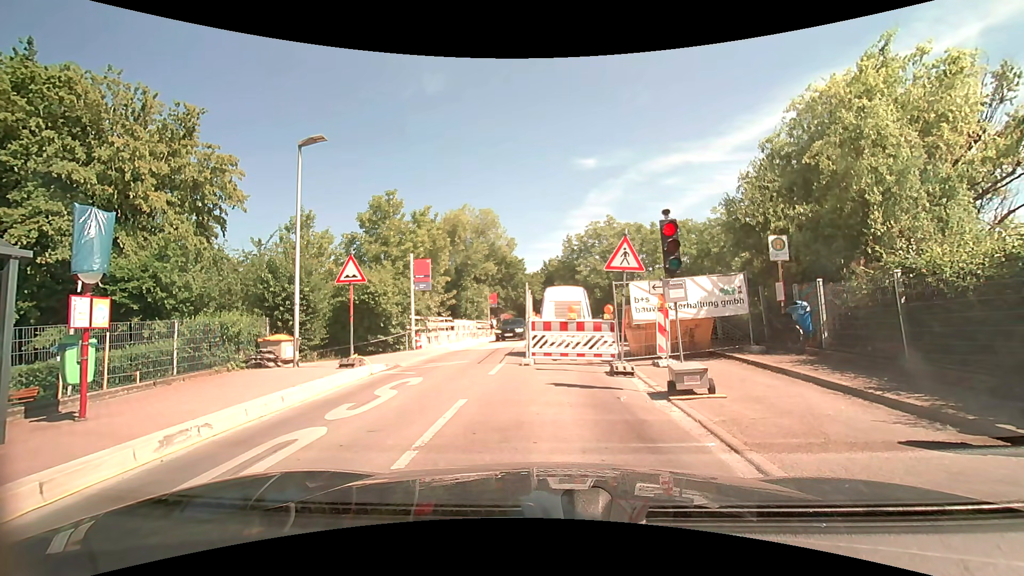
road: unclassified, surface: asphalt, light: Day
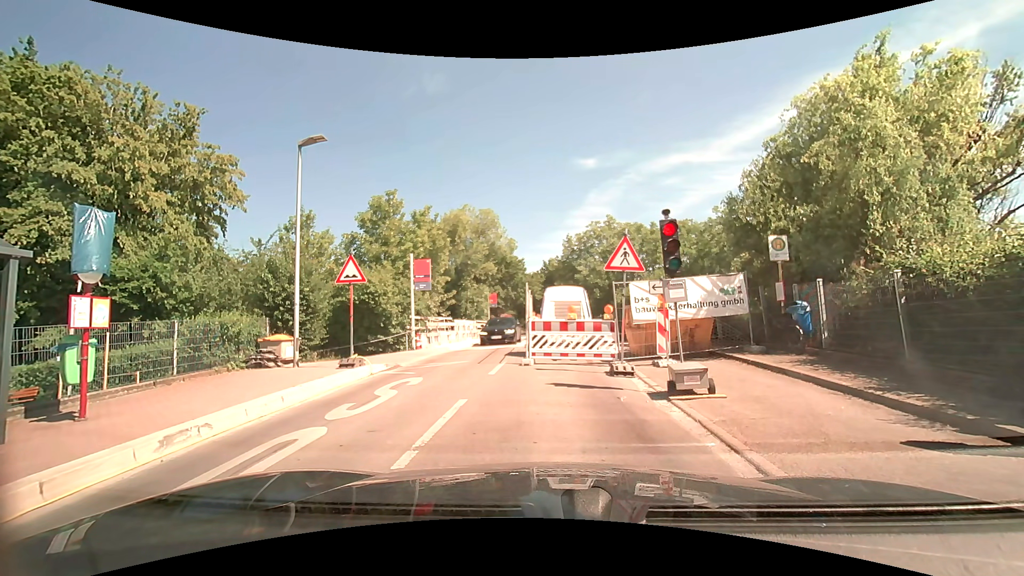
(0.0, 0.0) m; 0°
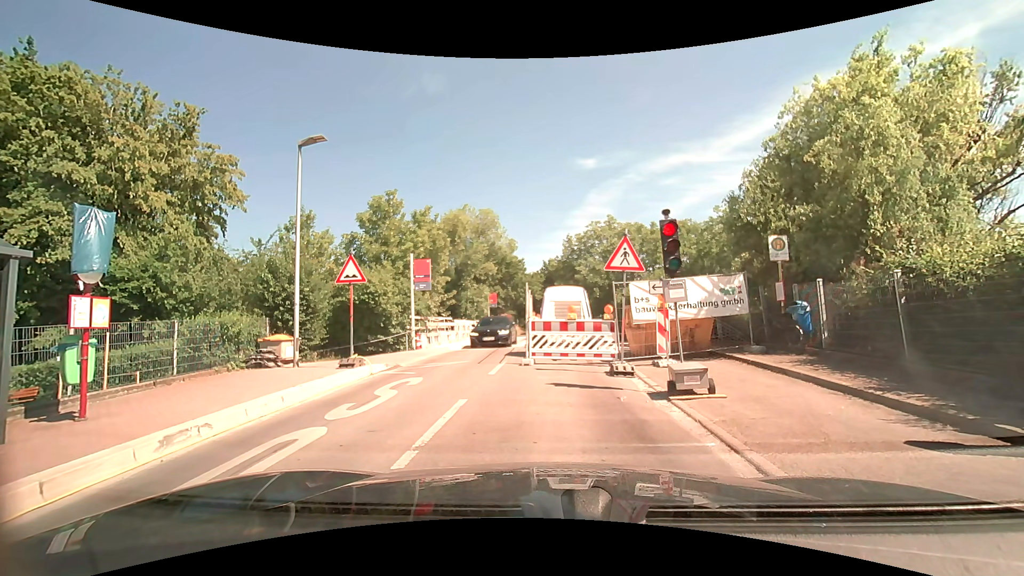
(0.0, 0.0) m; 0°
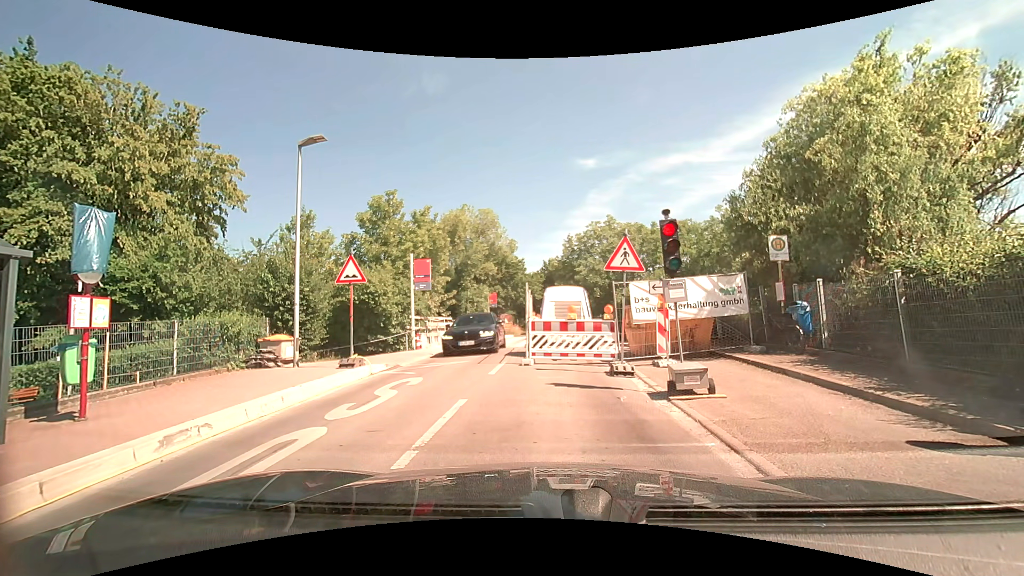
(0.0, 0.0) m; 0°
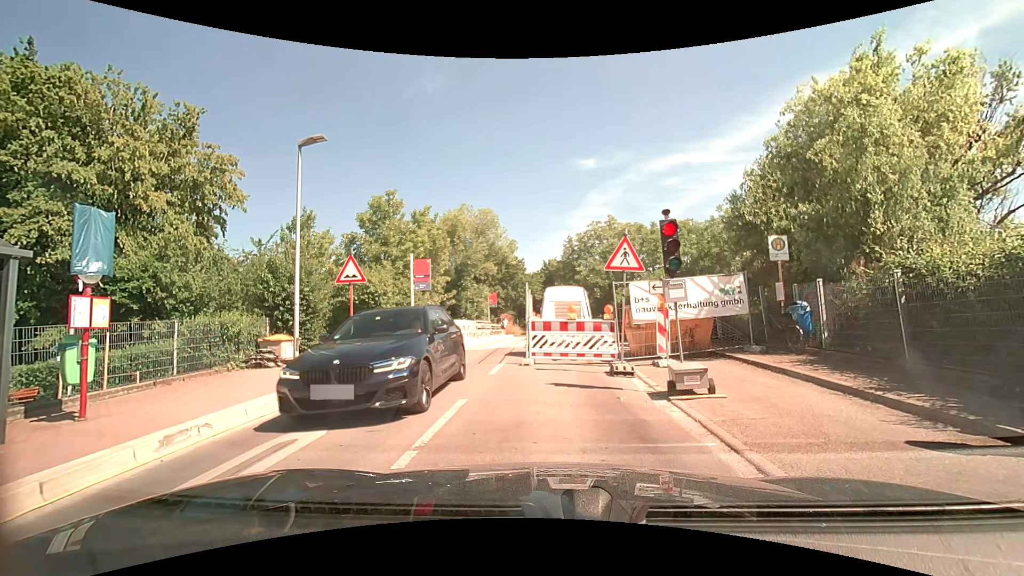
(0.0, 0.0) m; 0°
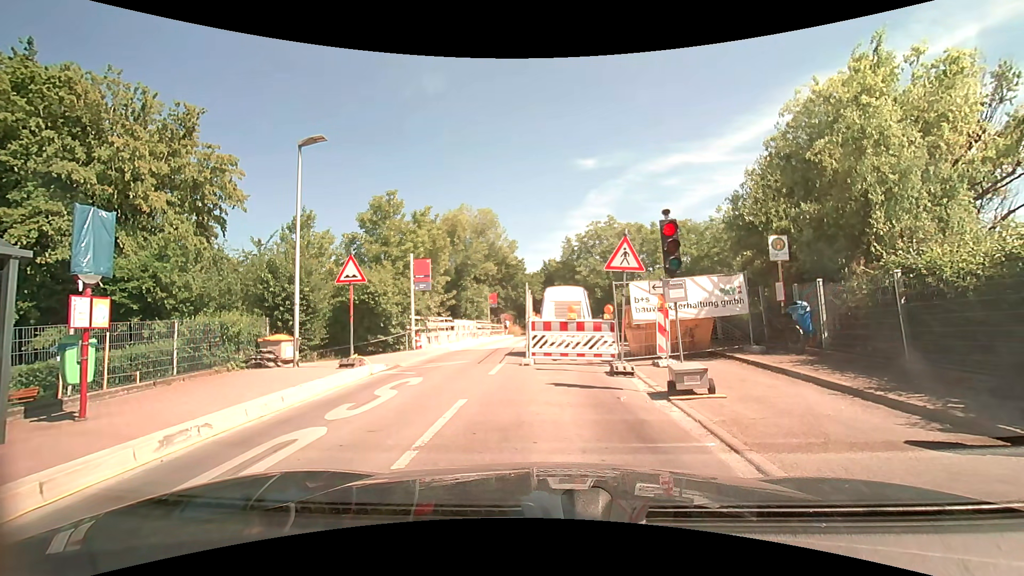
(0.0, 0.0) m; 0°
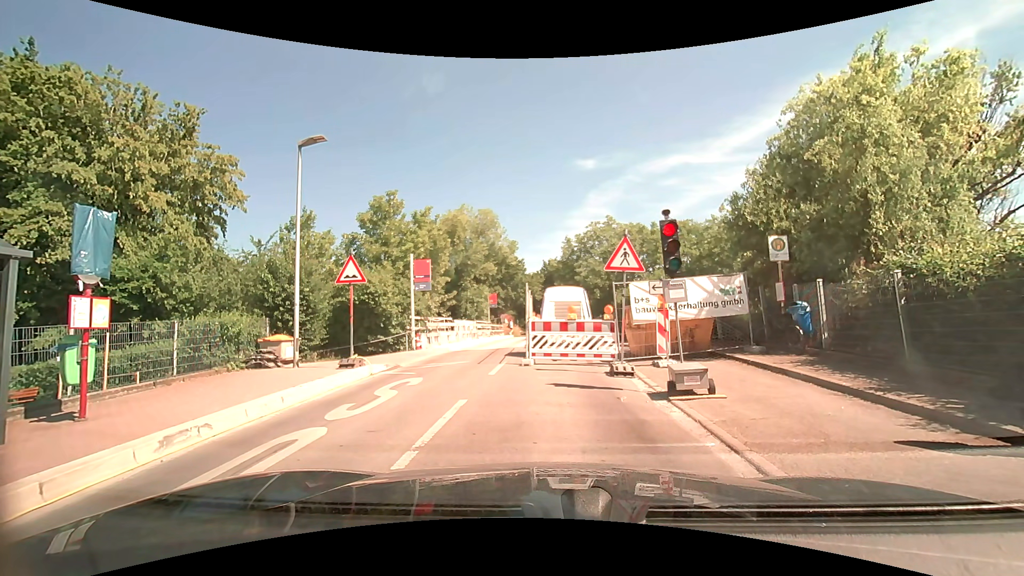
(0.0, 0.0) m; 0°
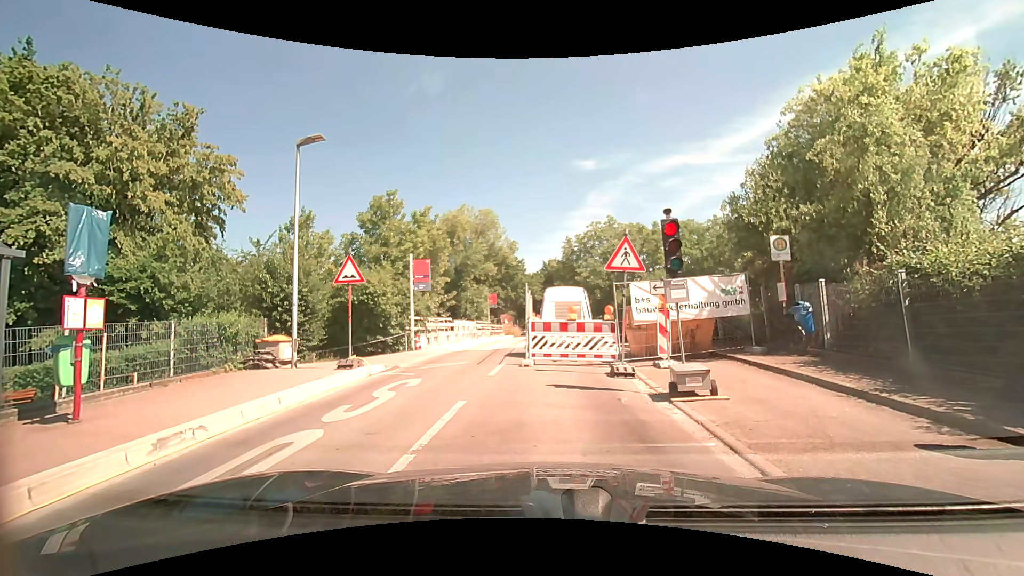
(0.0, +0.1) m; 0°
